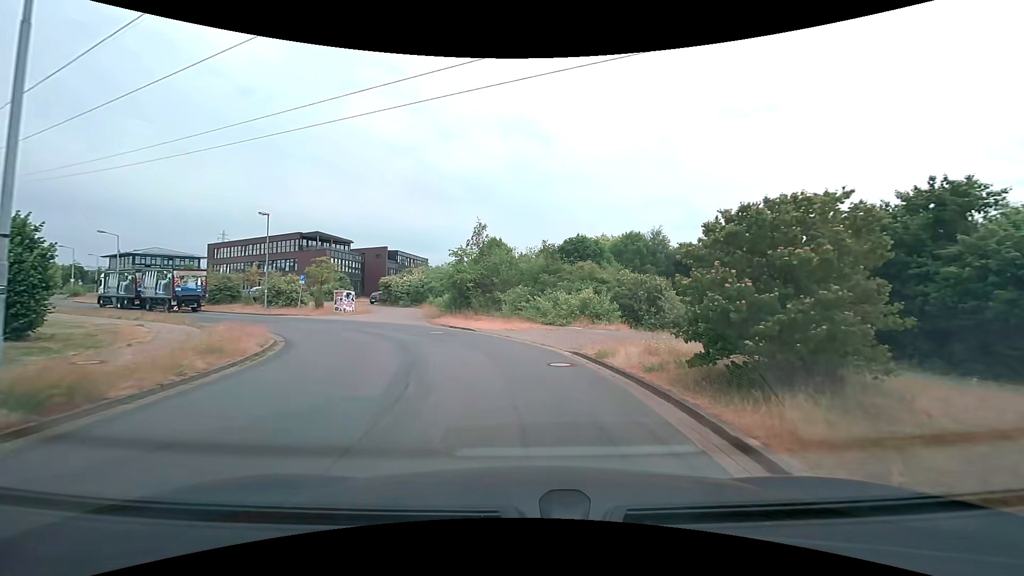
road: residential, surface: asphalt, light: Day
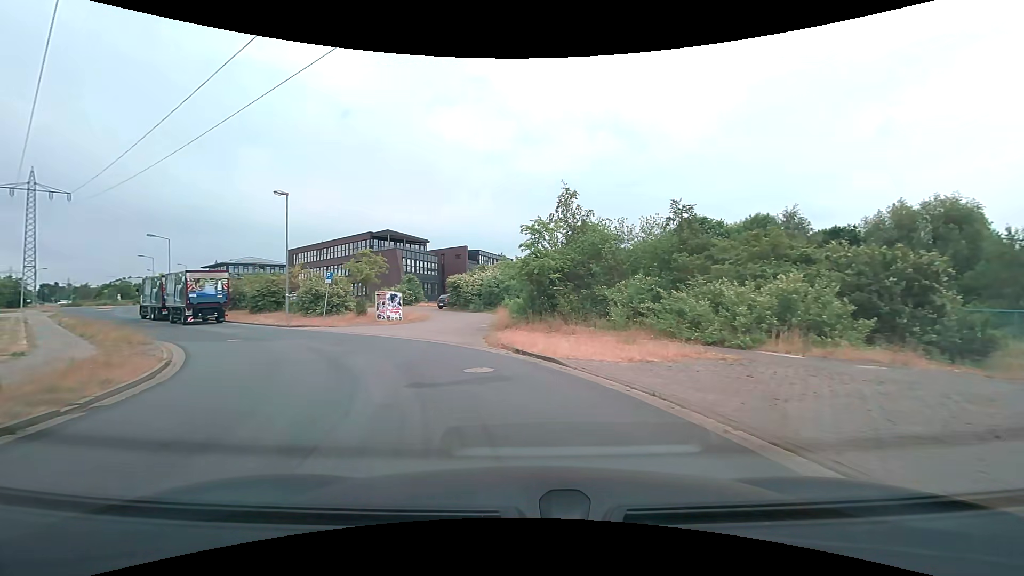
(-0.7, +12.2) m; -9°
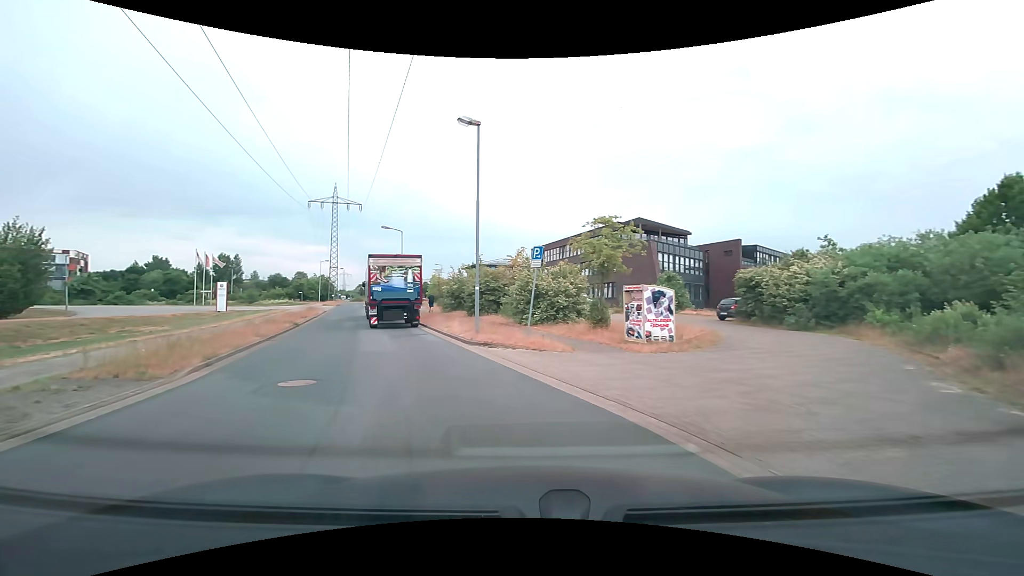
(-3.4, +14.3) m; -28°
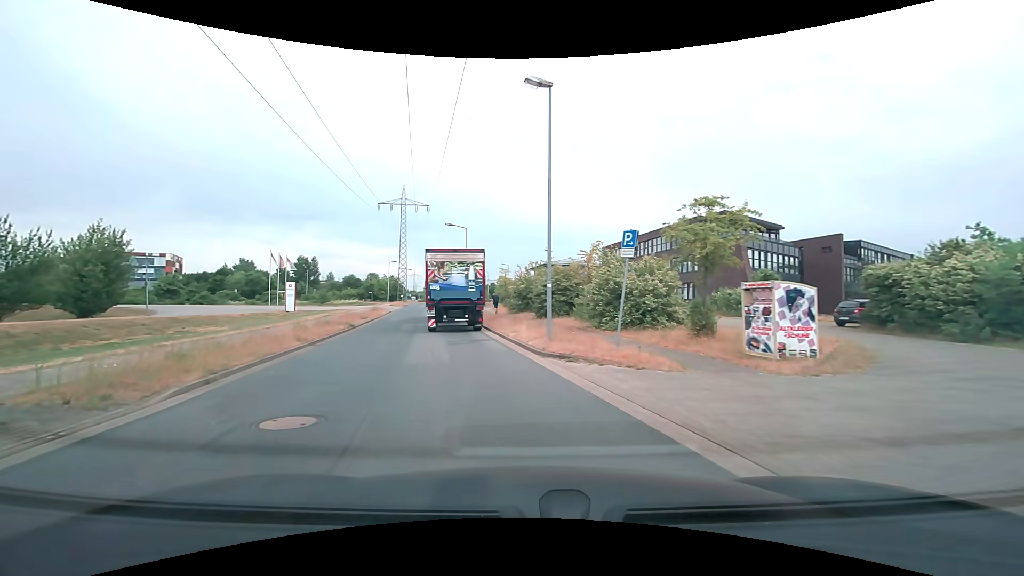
(-0.2, +3.3) m; -7°
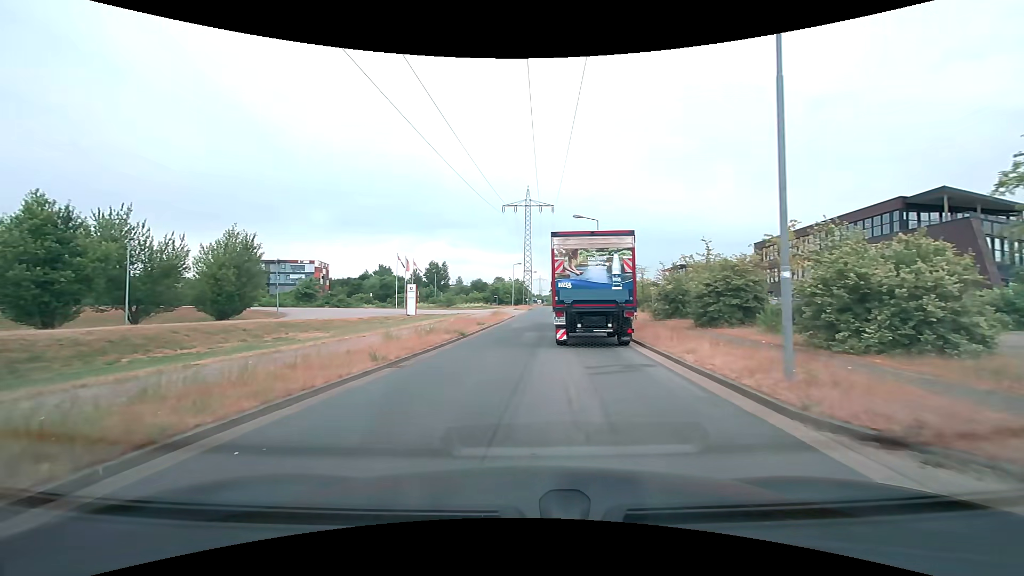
(-0.8, +6.1) m; -15°
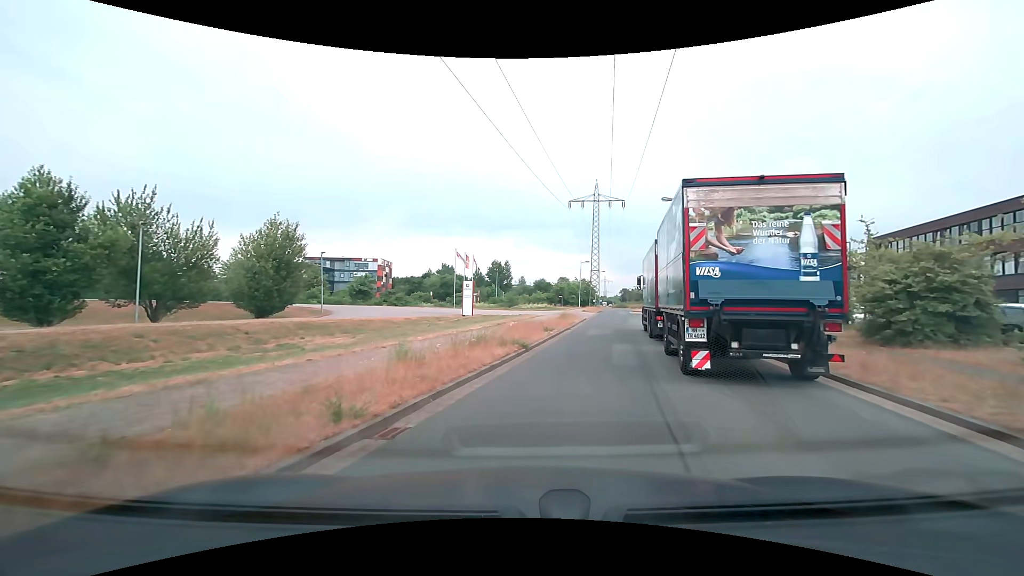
(-0.7, +6.5) m; -8°
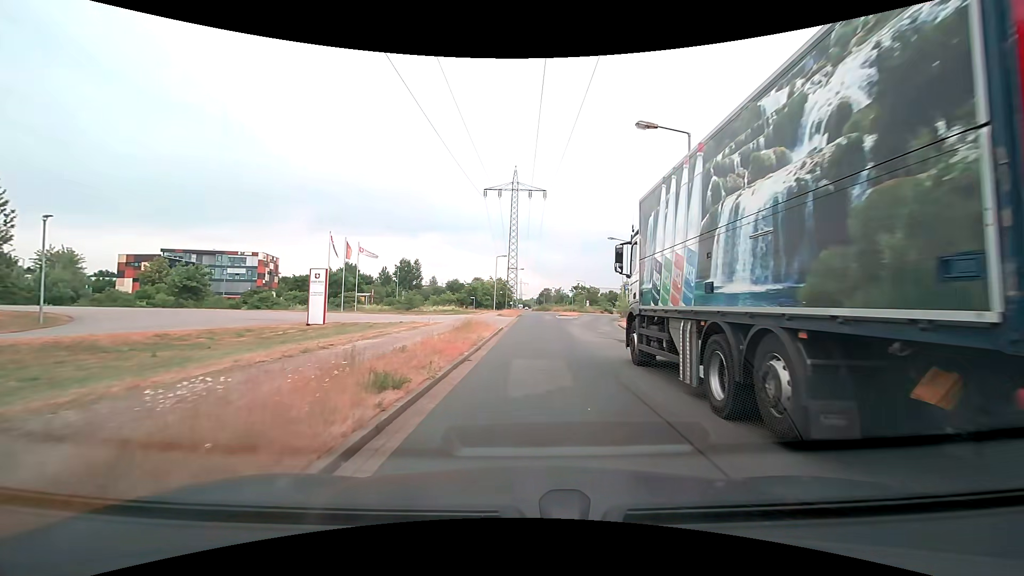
(+1.4, +15.1) m; +10°
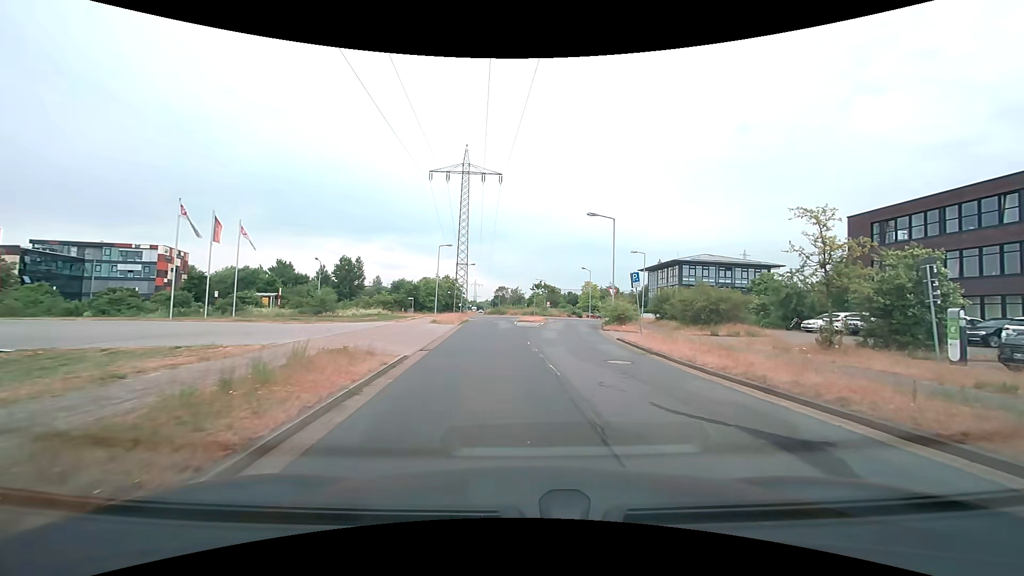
(+0.3, +14.7) m; +4°
